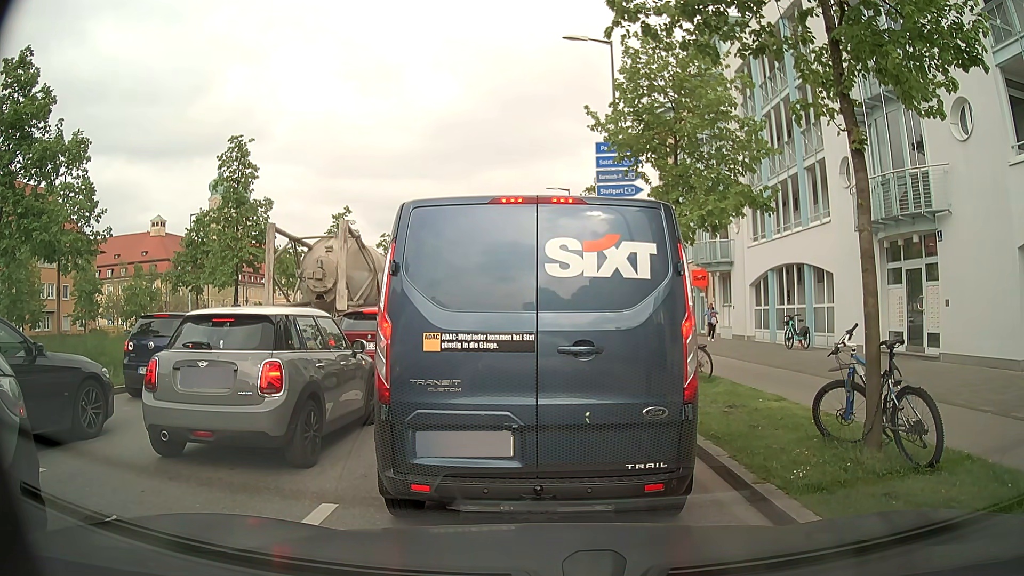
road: secondary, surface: asphalt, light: Day
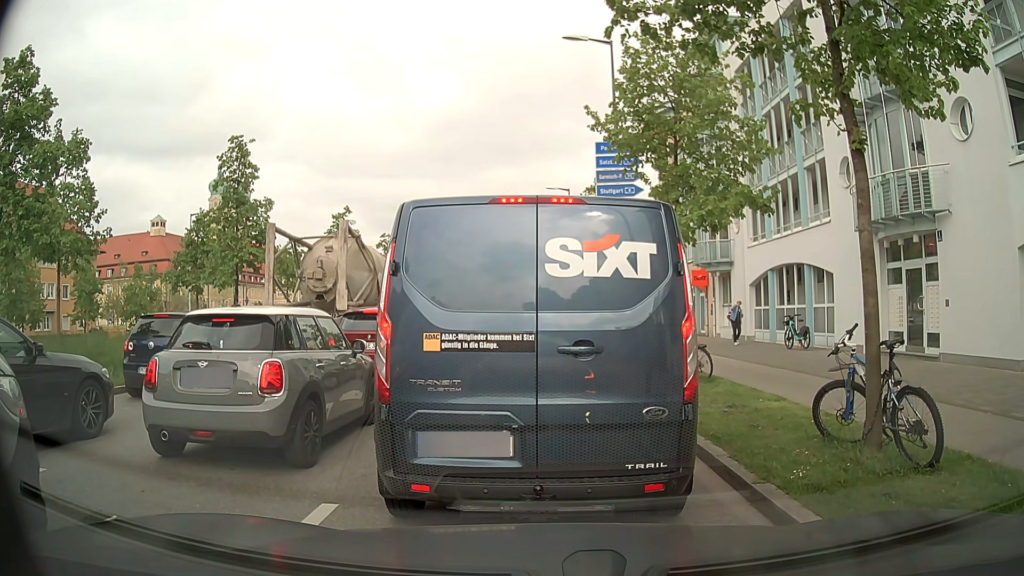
(0.0, 0.0) m; 0°
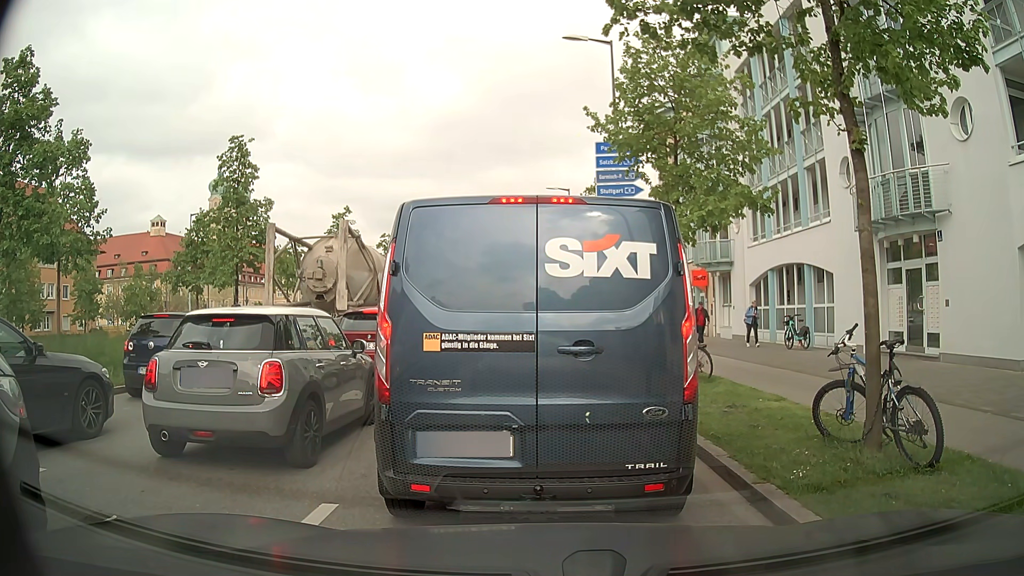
(0.0, 0.0) m; 0°
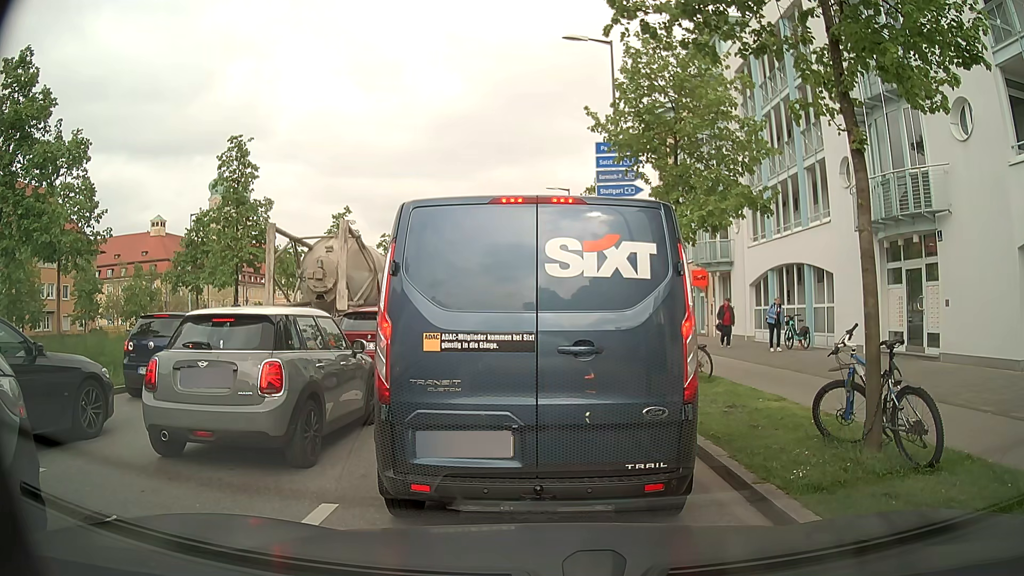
(0.0, 0.0) m; 0°
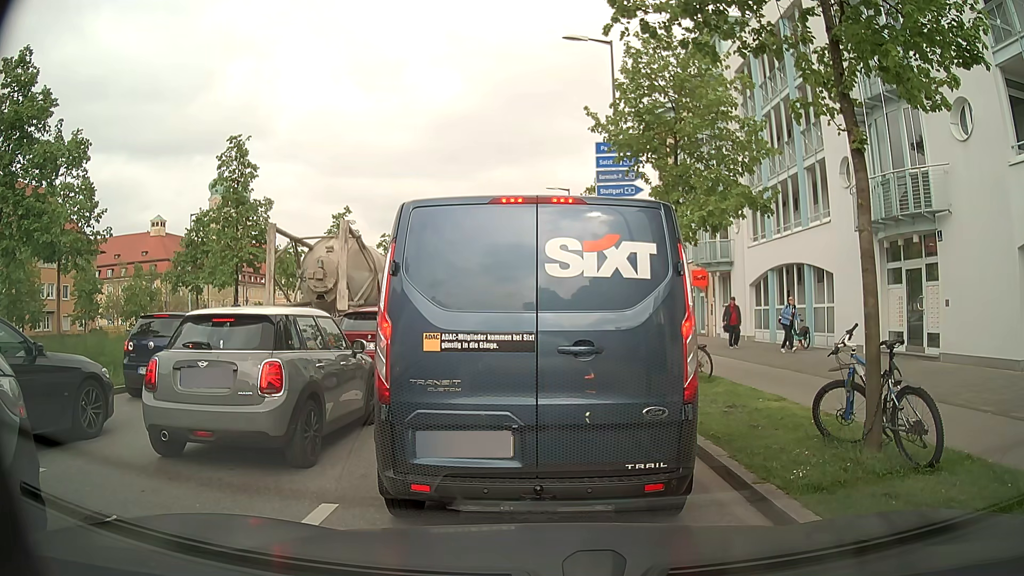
(0.0, 0.0) m; 0°
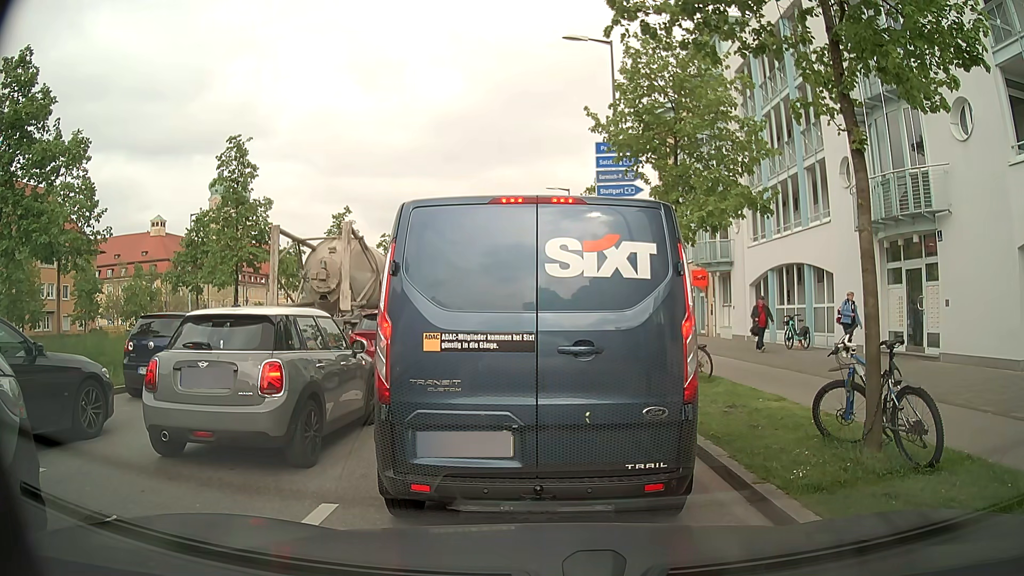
(0.0, 0.0) m; 0°
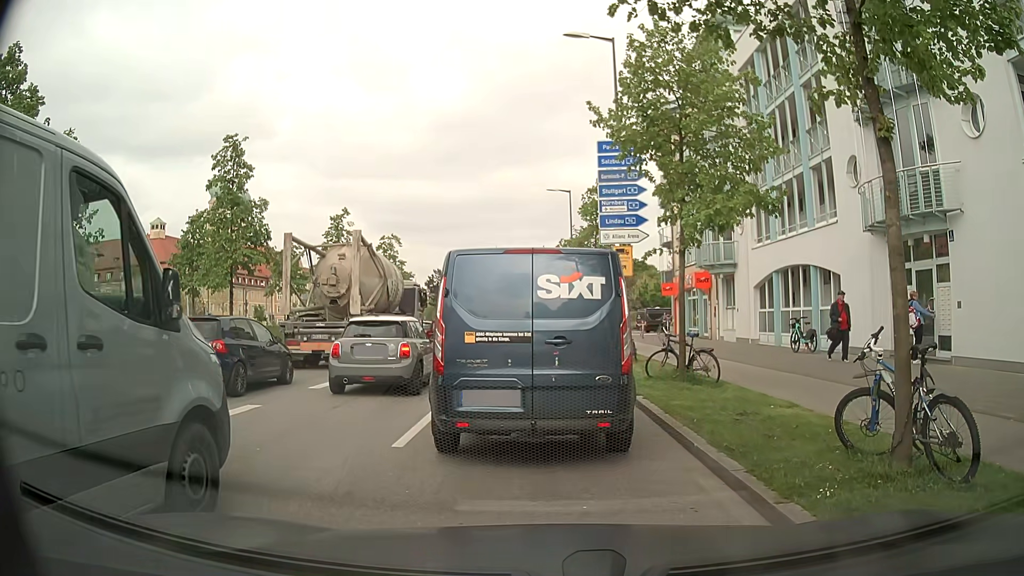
(0.0, +0.5) m; 0°
